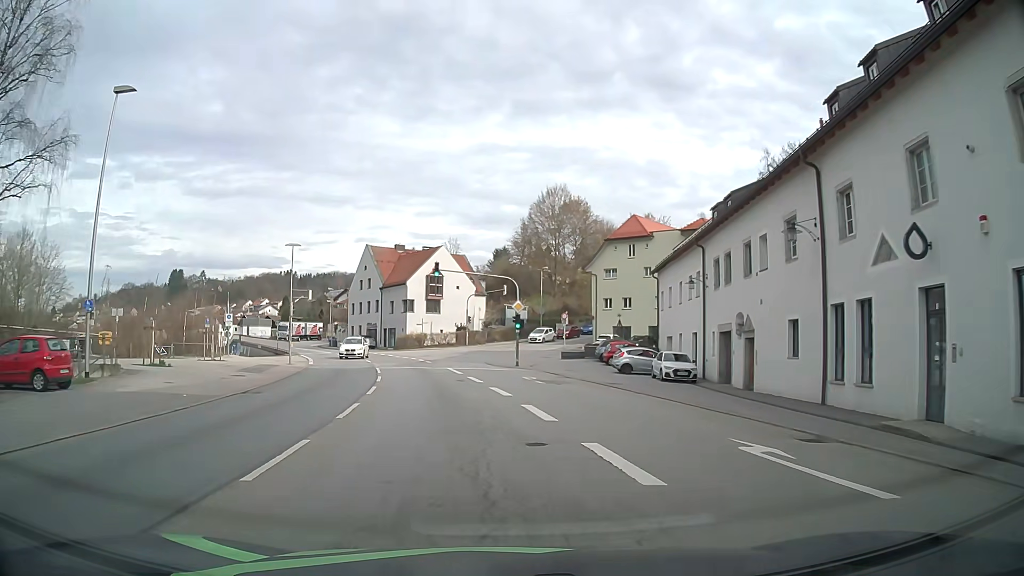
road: primary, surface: asphalt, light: Day
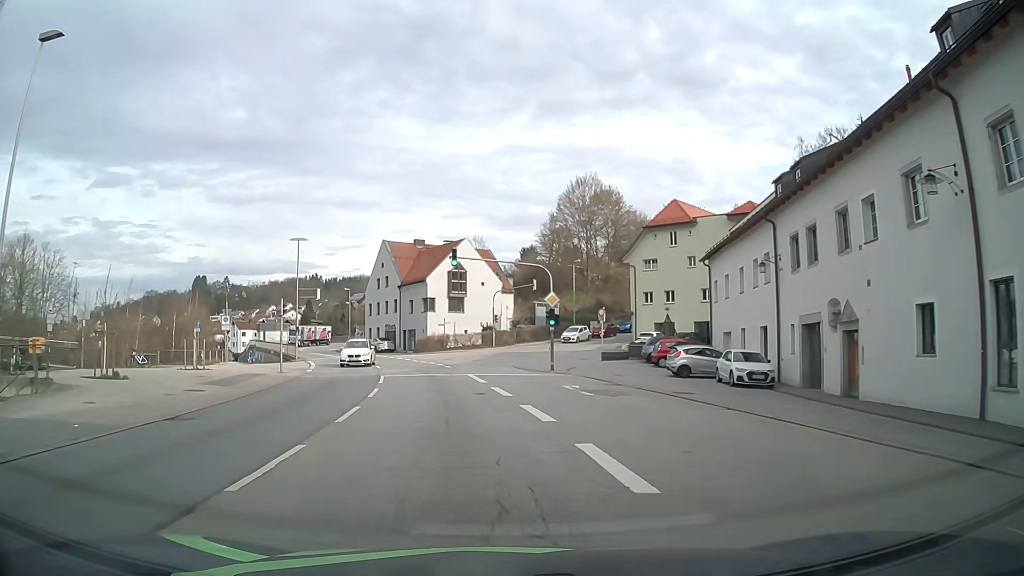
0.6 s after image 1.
(-0.2, +6.4) m; -3°
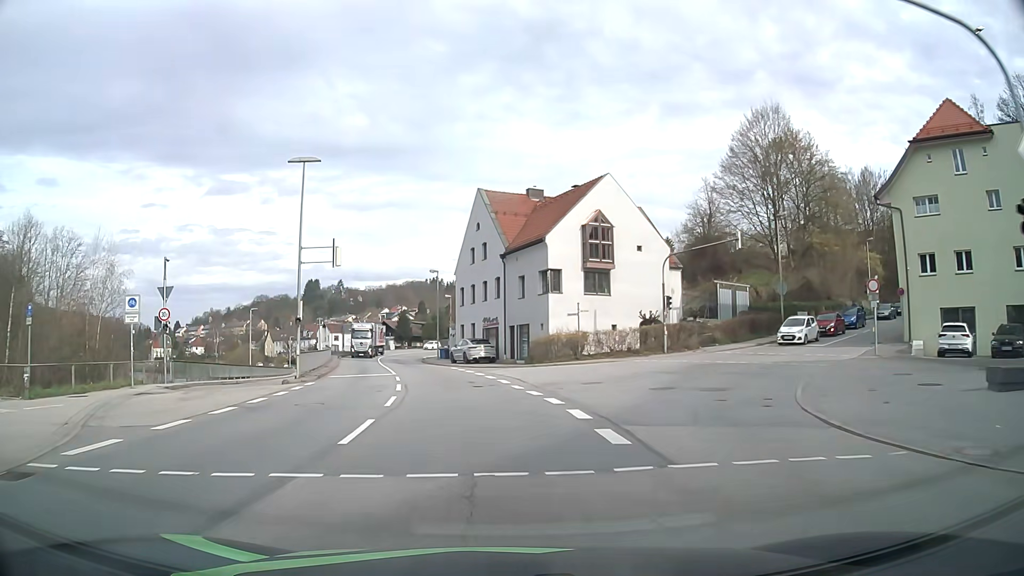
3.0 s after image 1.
(-2.7, +27.7) m; -11°
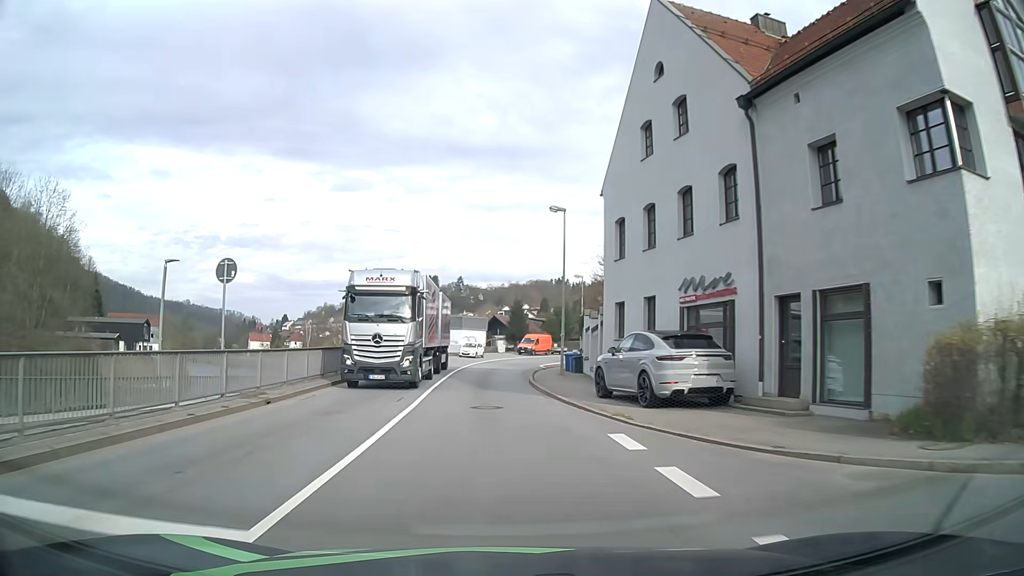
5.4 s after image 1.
(-2.6, +29.4) m; -10°
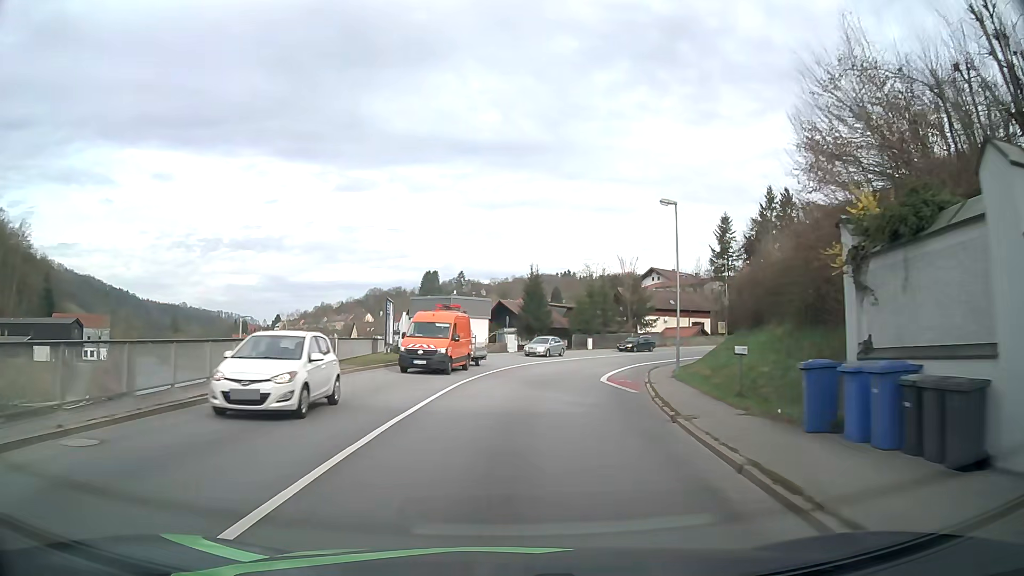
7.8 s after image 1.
(-1.2, +31.1) m; -1°
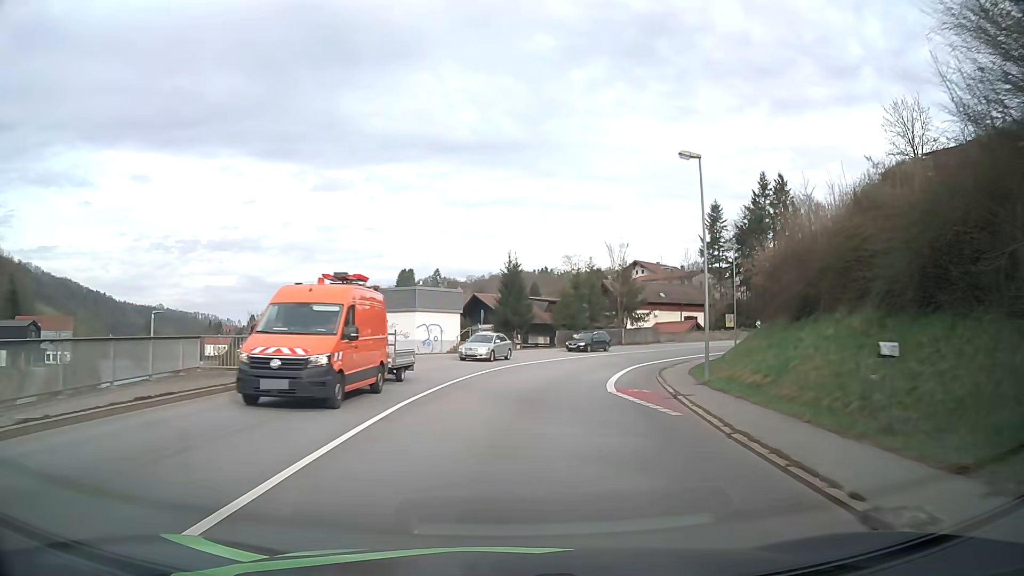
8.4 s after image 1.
(+0.1, +7.8) m; +2°
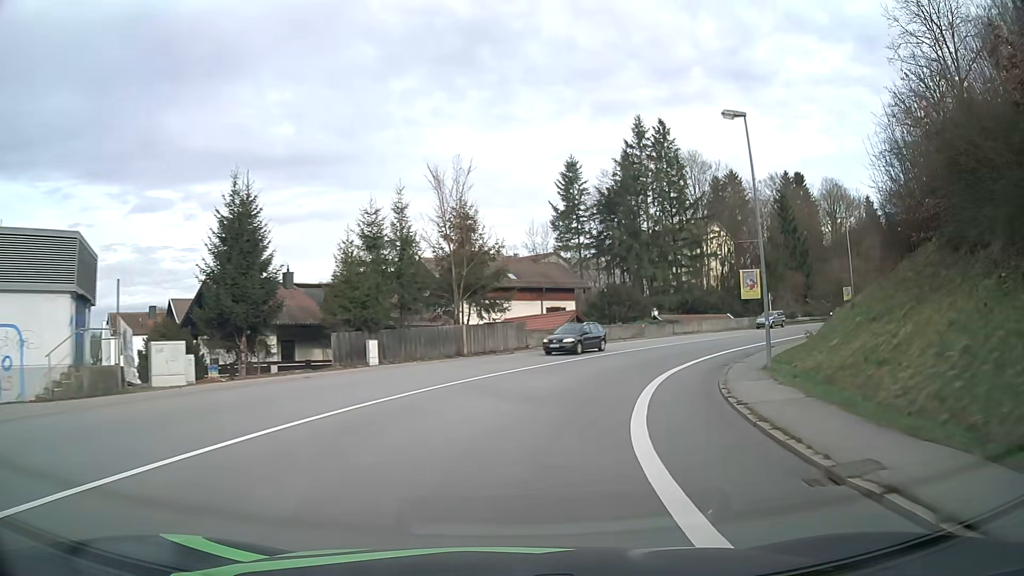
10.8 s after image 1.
(+3.3, +30.9) m; +15°
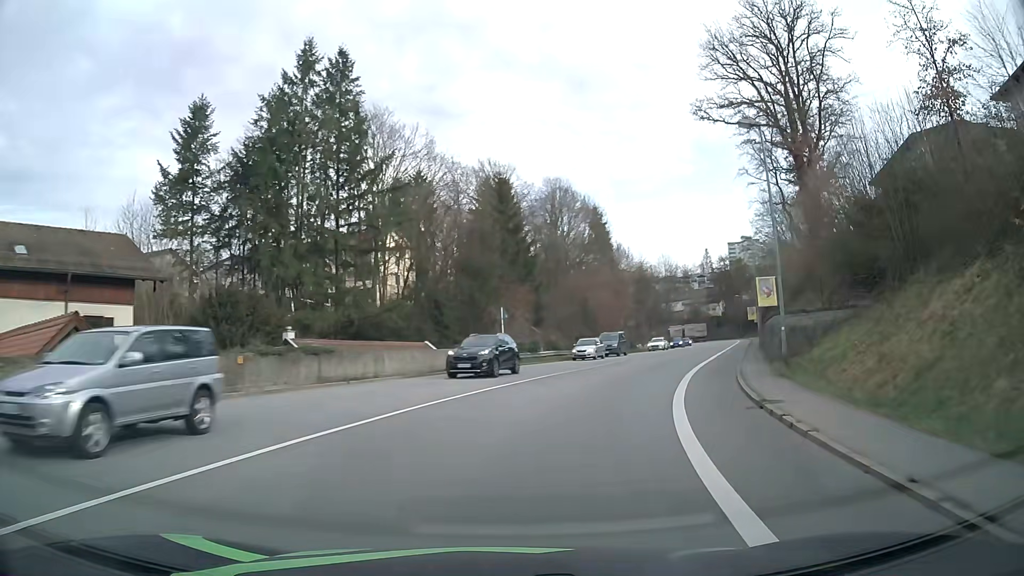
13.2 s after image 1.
(+7.2, +29.9) m; +28°
(+1, +10) (+3, +20) (+6, +29) (+10, +38) (+14, +48) (+18, +57) (+22, +66) (+26, +75) (+29, +85) (+33, +94) m
